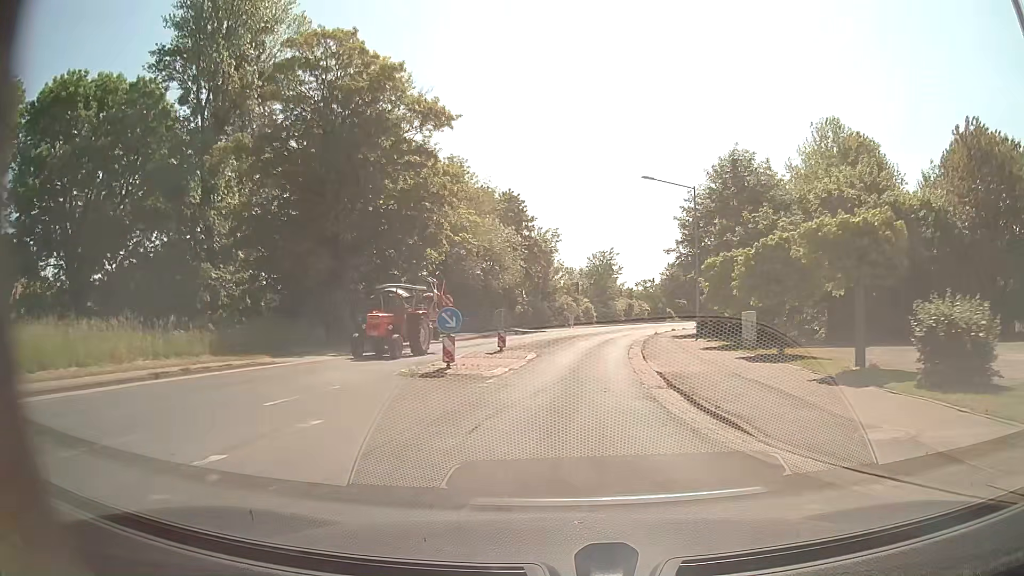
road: secondary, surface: asphalt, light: Day
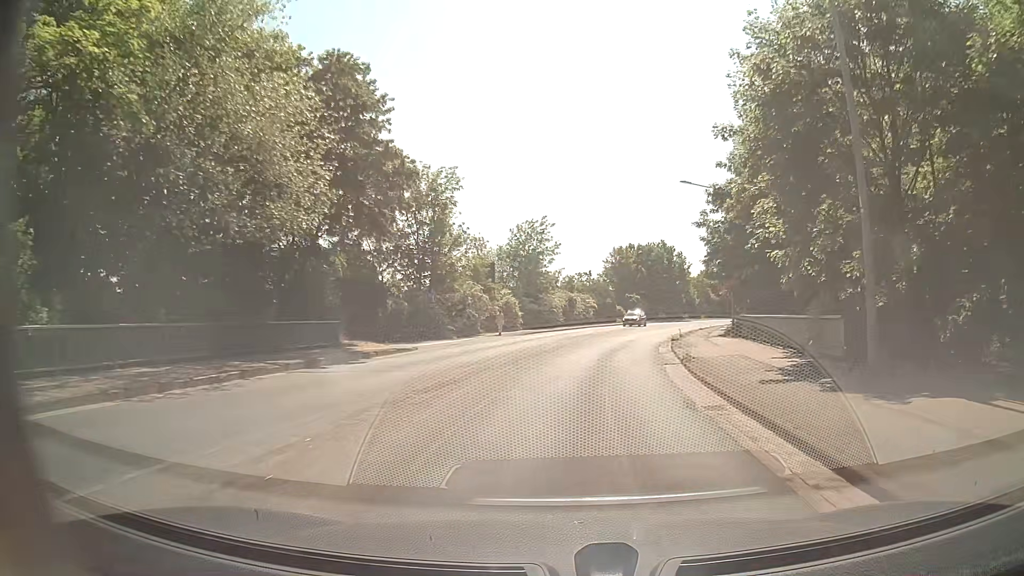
(+1.4, +30.2) m; +6°
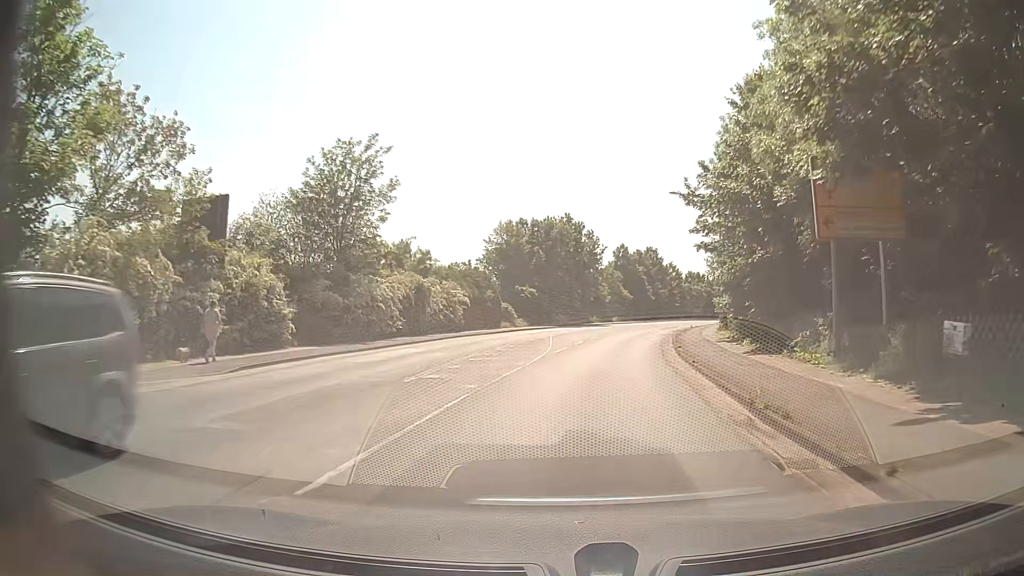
(+2.4, +29.6) m; +10°
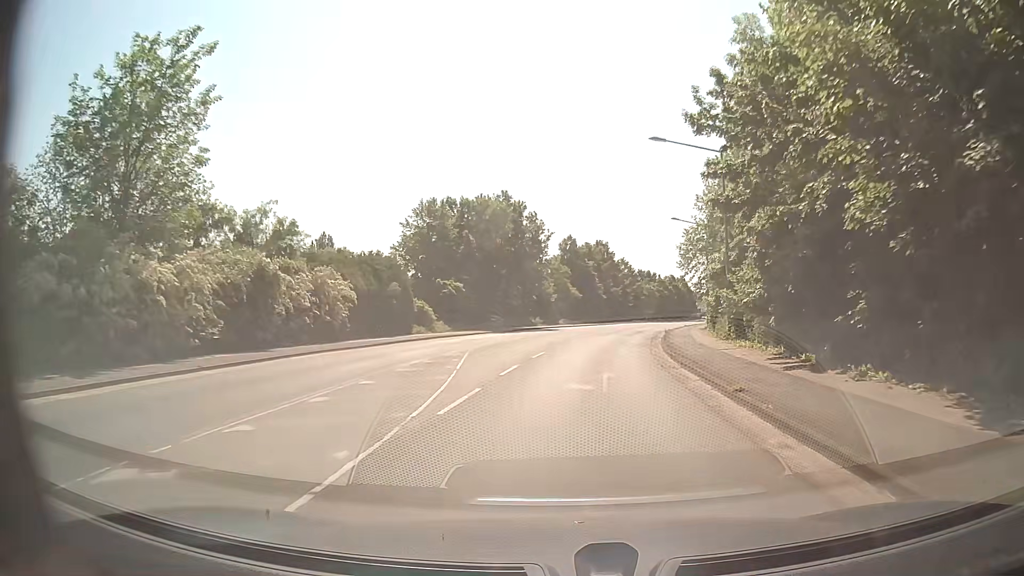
(+0.6, +15.0) m; +5°
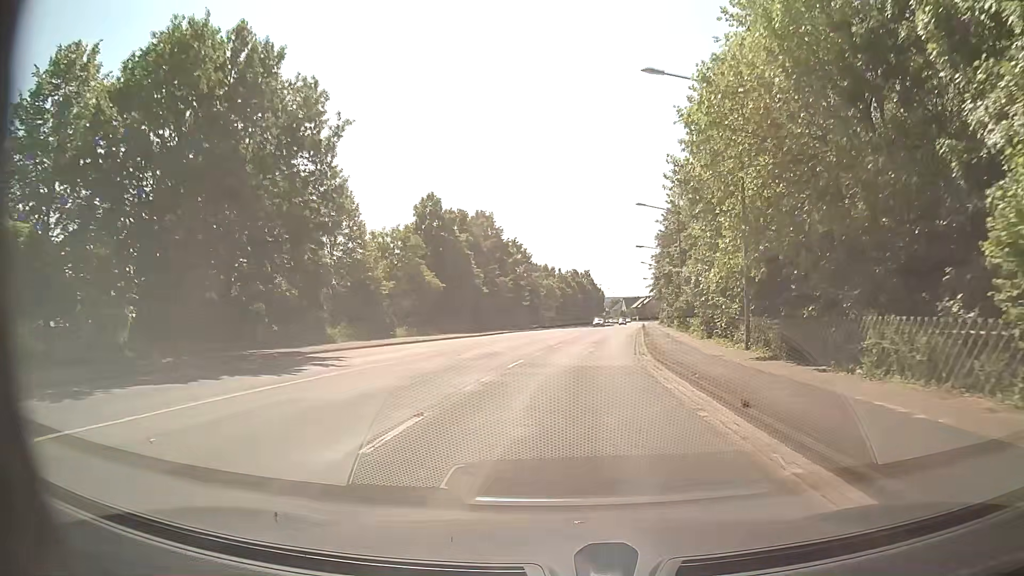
(+3.2, +38.7) m; +9°
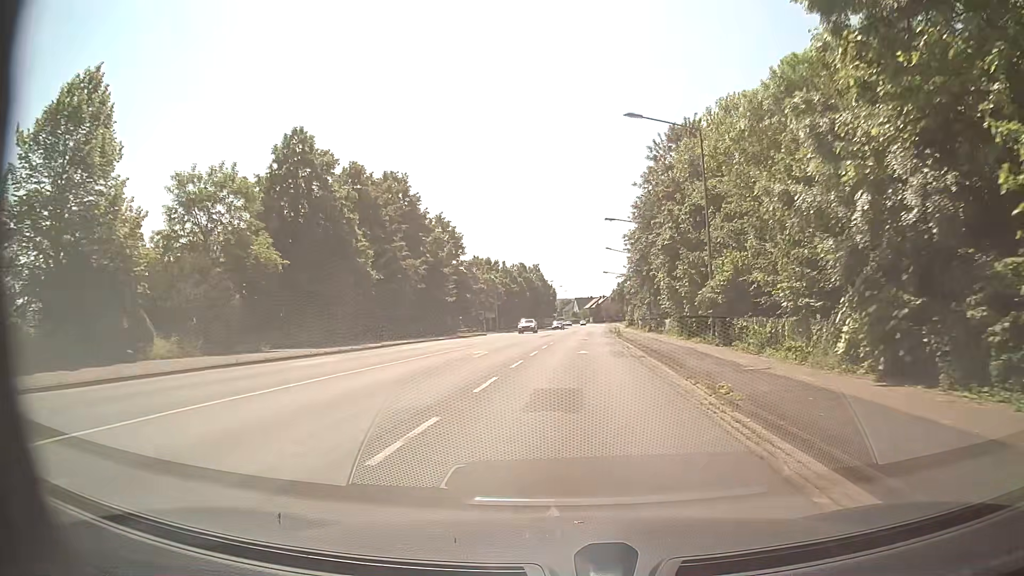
(+1.0, +24.0) m; +4°
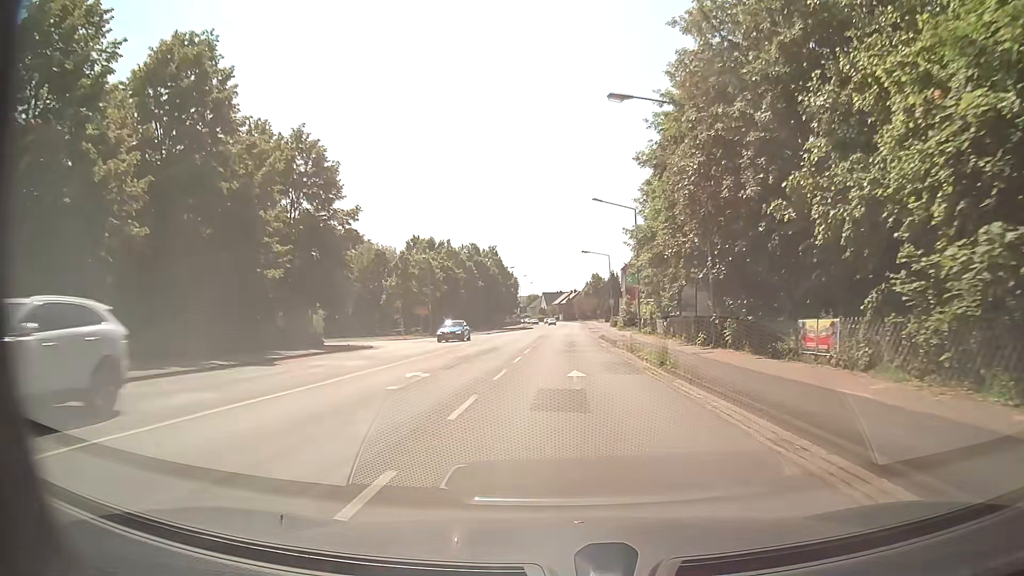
(+0.8, +33.2) m; +3°
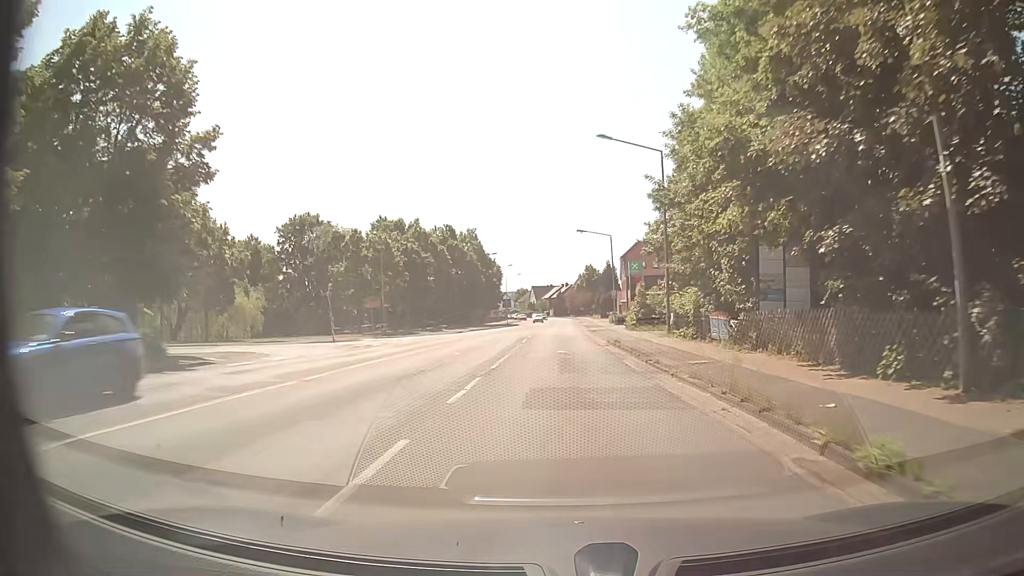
(0.0, +16.9) m; +1°
(0, +10) (0, +20) (0, +30) (0, +40) (0, +50) (0, +60) (0, +70) (+1, +80) (+1, +90) (+1, +100) m
